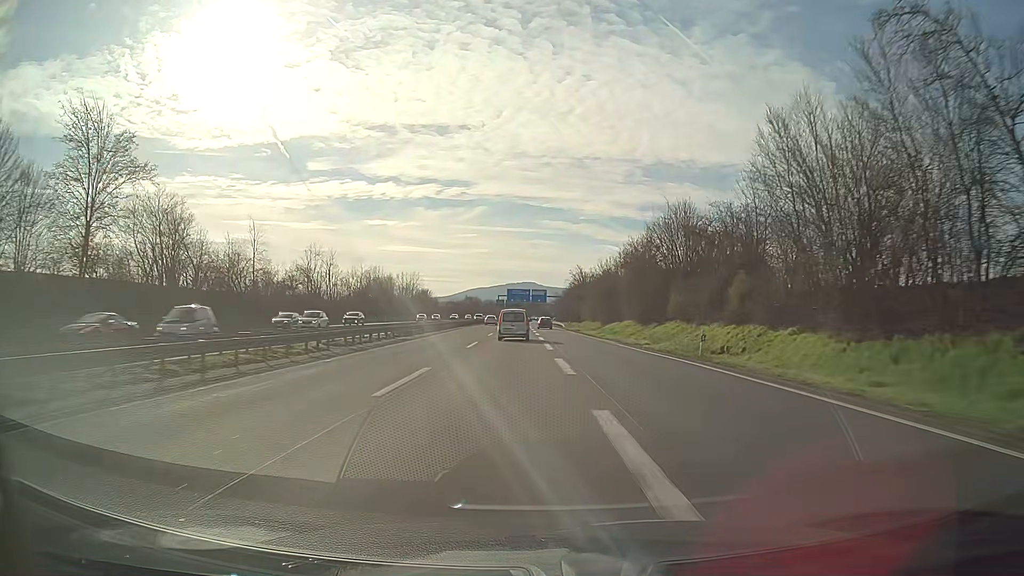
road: motorway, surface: asphalt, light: Day
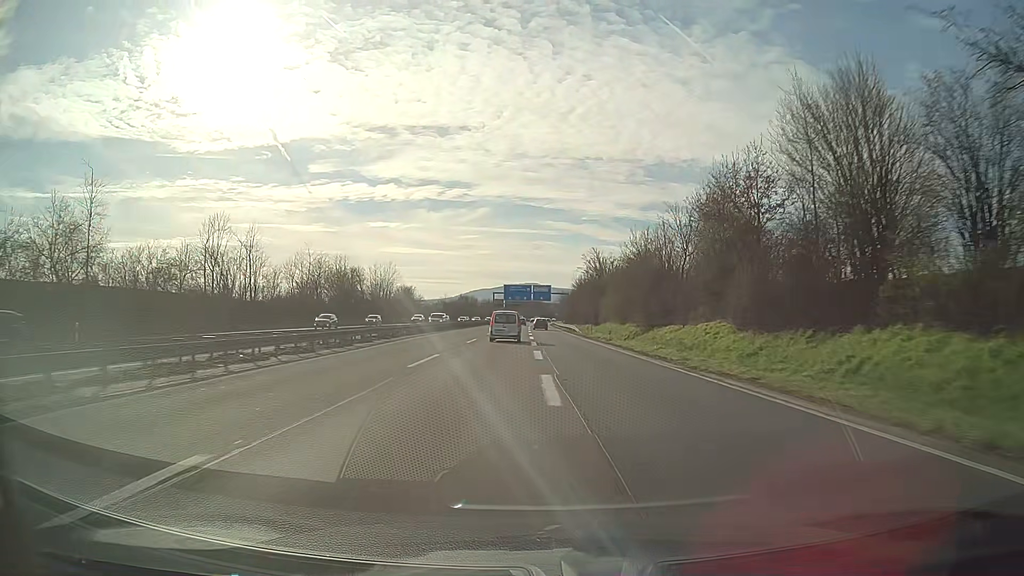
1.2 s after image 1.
(-0.1, +29.7) m; 0°
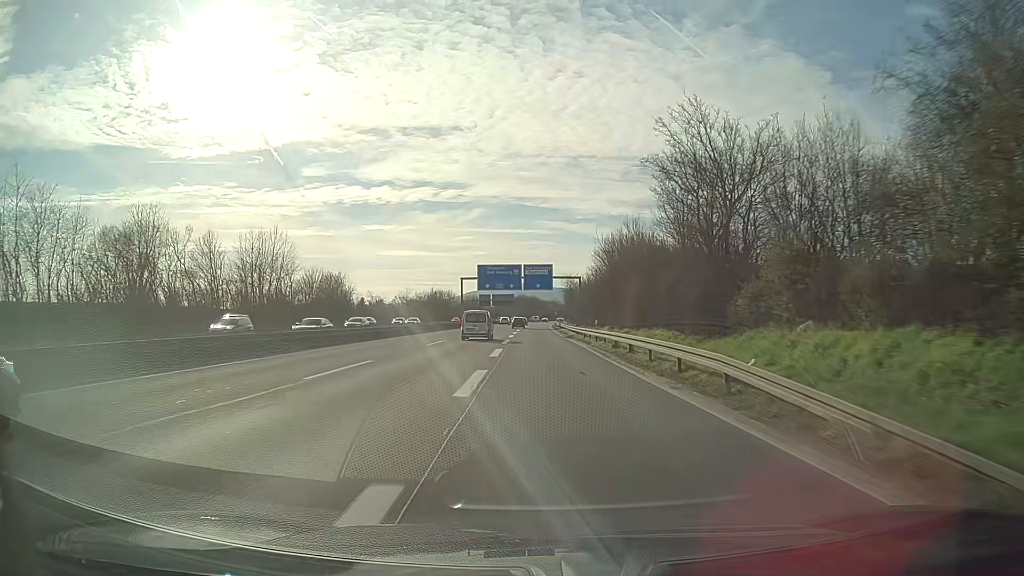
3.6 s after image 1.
(0.0, +58.9) m; 0°
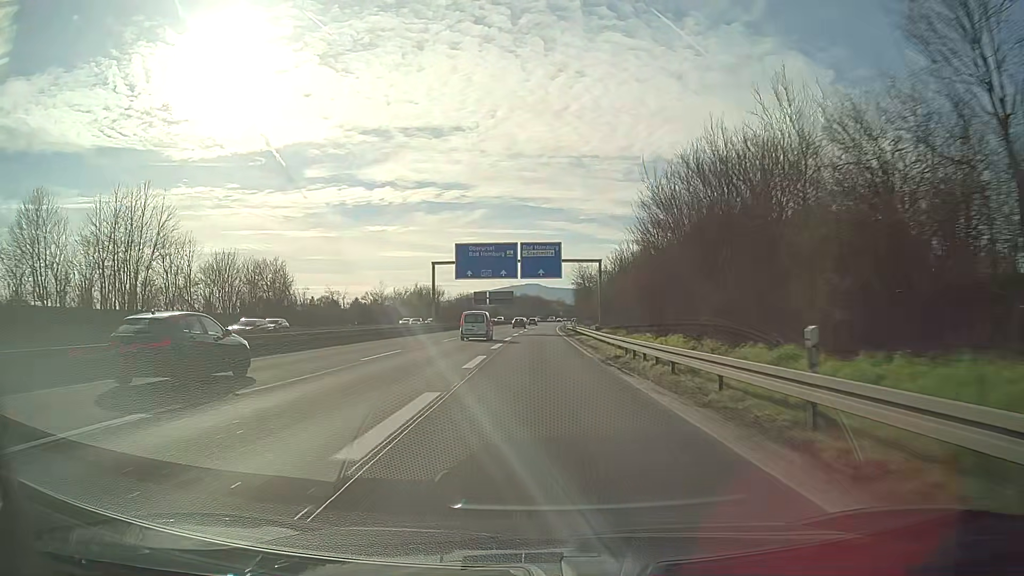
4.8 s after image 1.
(-0.1, +29.3) m; -1°
